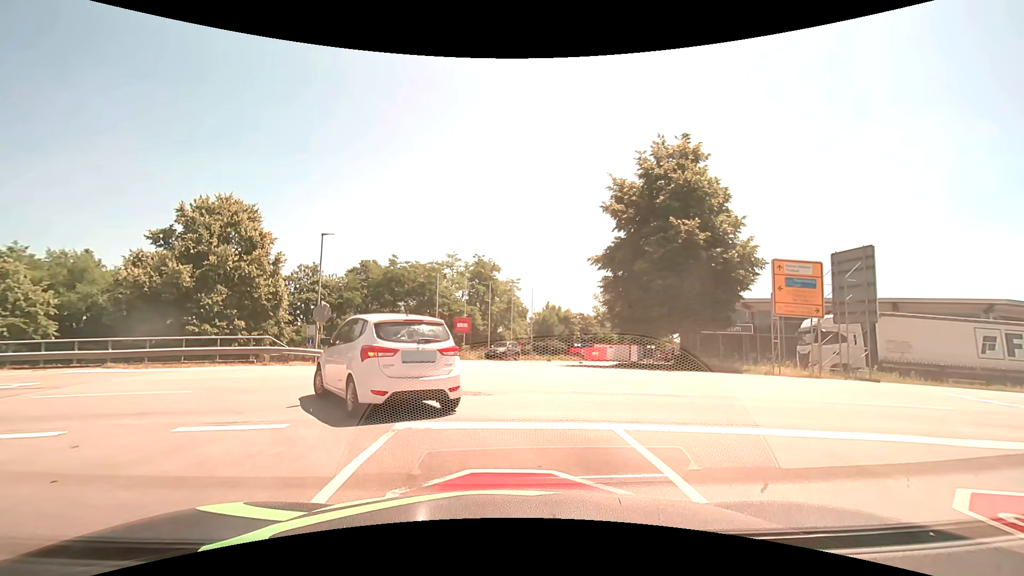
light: Day
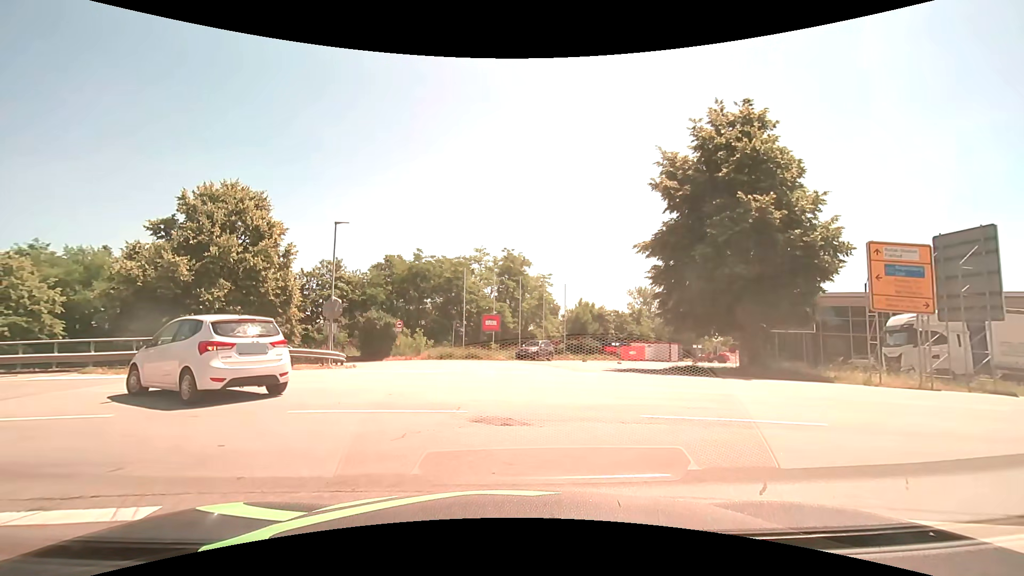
(-0.1, +3.4) m; -3°
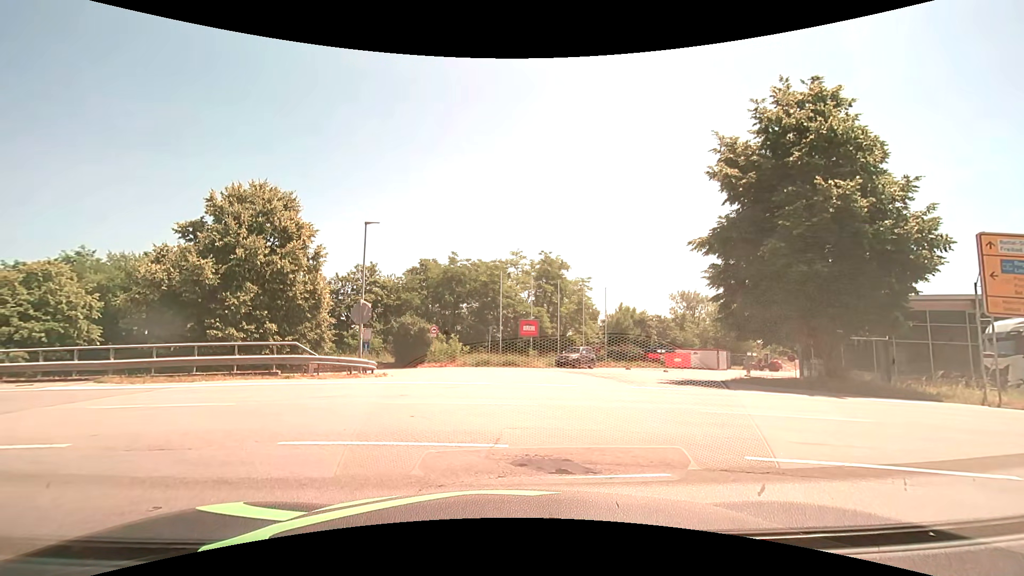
(-0.1, +2.0) m; -3°
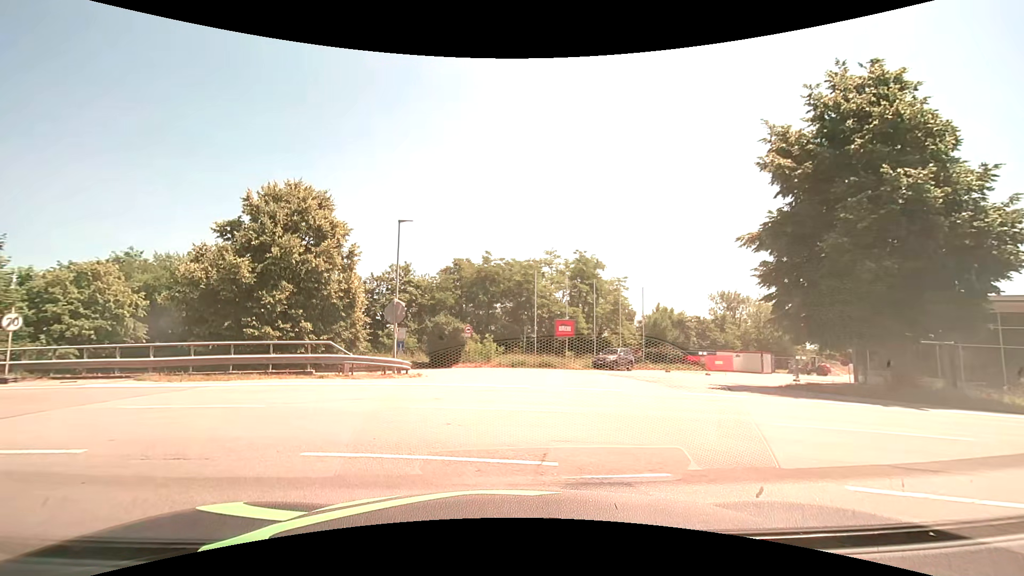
(0.0, +0.9) m; -5°
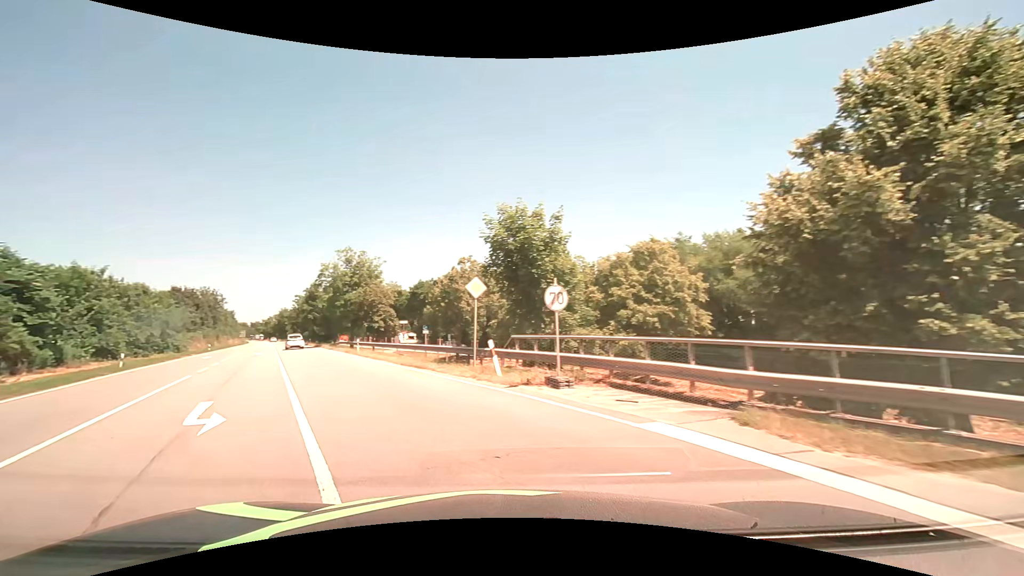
(-6.1, +11.1) m; -54°
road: primary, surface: asphalt
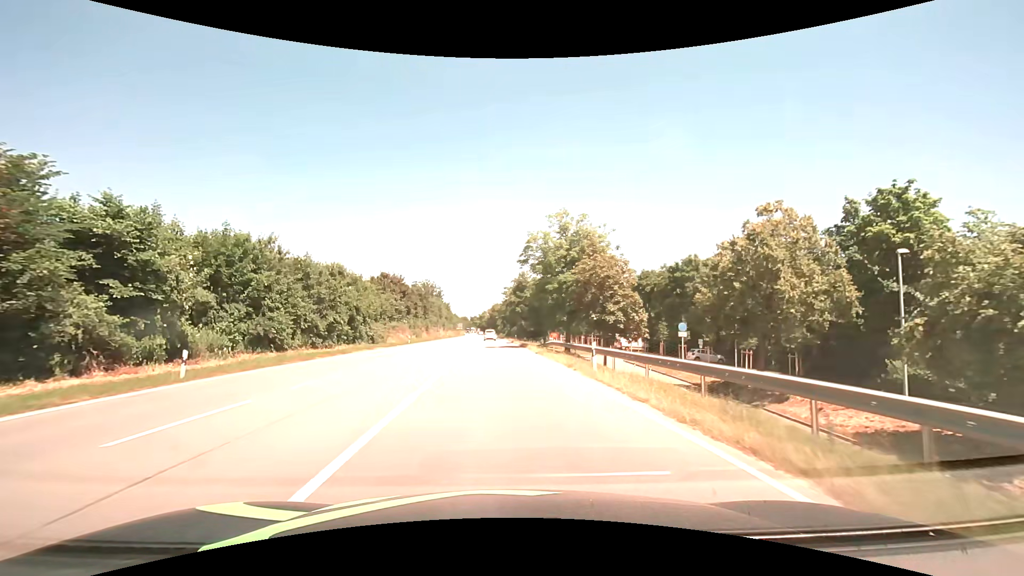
(-6.5, +19.2) m; -25°
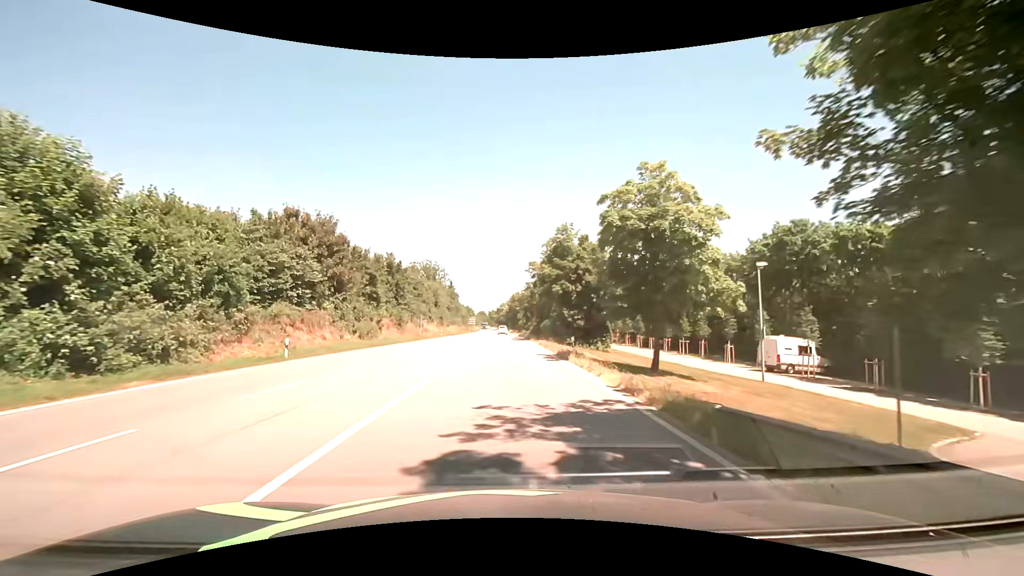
(-0.7, +39.1) m; -2°
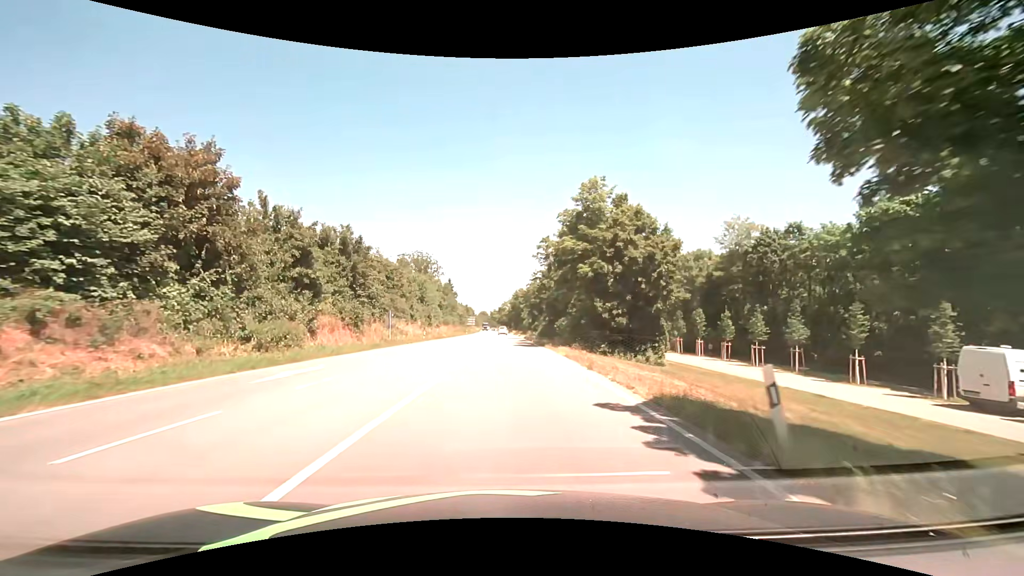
(0.0, +16.5) m; 0°
(0, +10) (0, +20) (0, +30) (0, +40) (0, +50) (0, +60) (0, +70) (0, +80) (0, +90) (-1, +100) m
